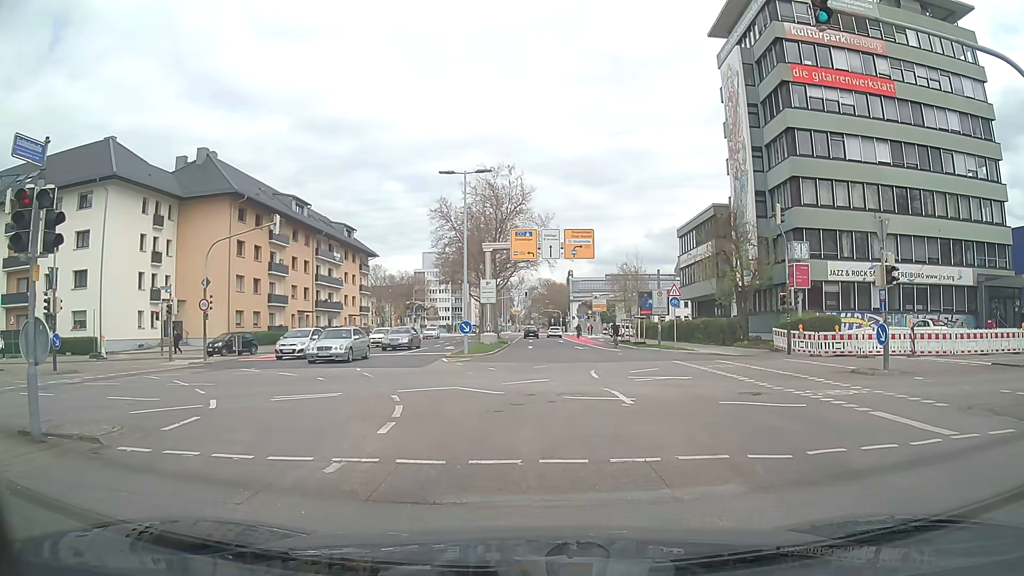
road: secondary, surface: asphalt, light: Day
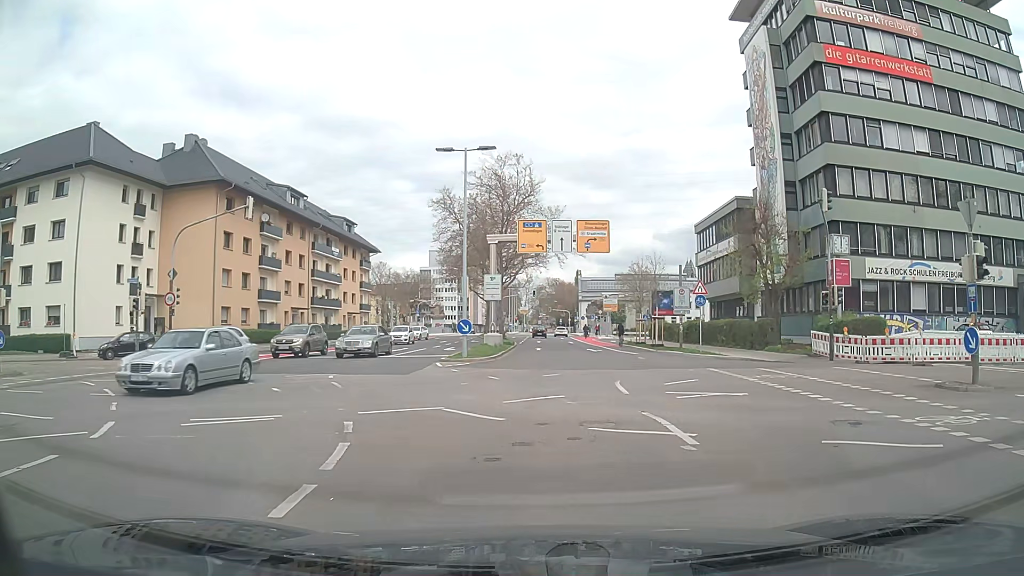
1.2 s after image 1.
(-0.1, +4.4) m; -3°
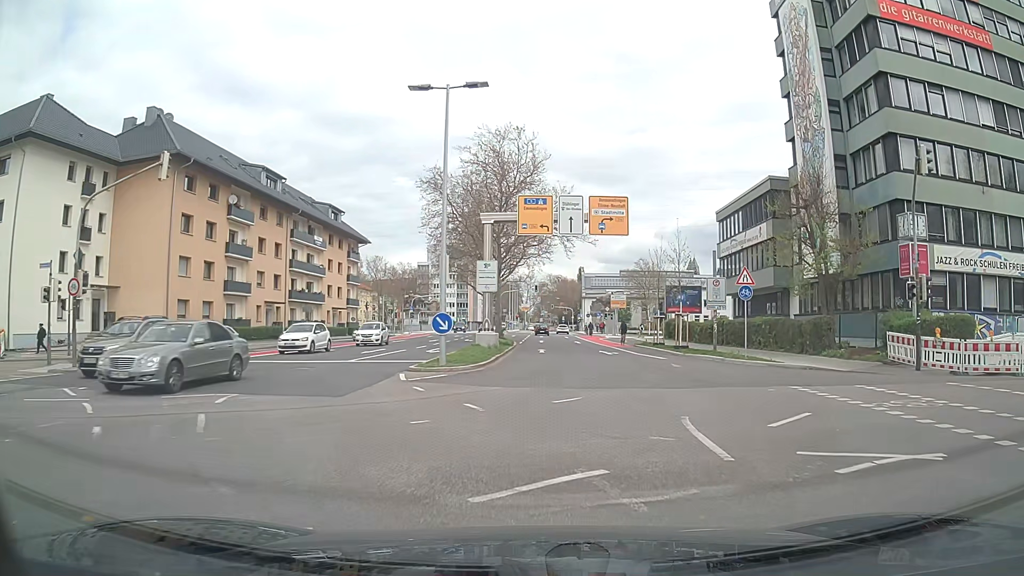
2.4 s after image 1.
(+0.1, +7.4) m; +1°
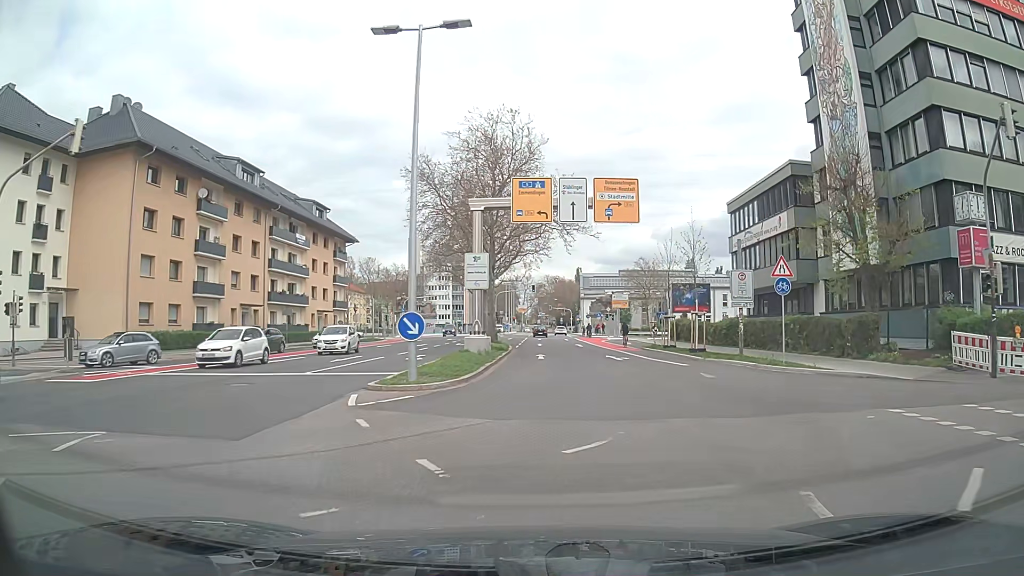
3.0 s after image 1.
(0.0, +4.6) m; +1°
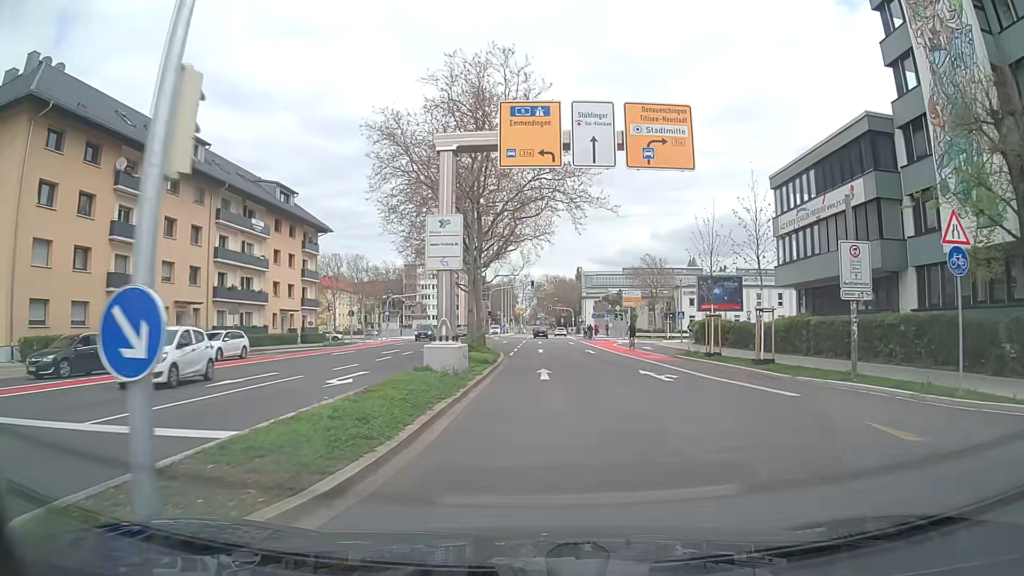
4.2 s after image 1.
(-0.1, +10.6) m; 0°
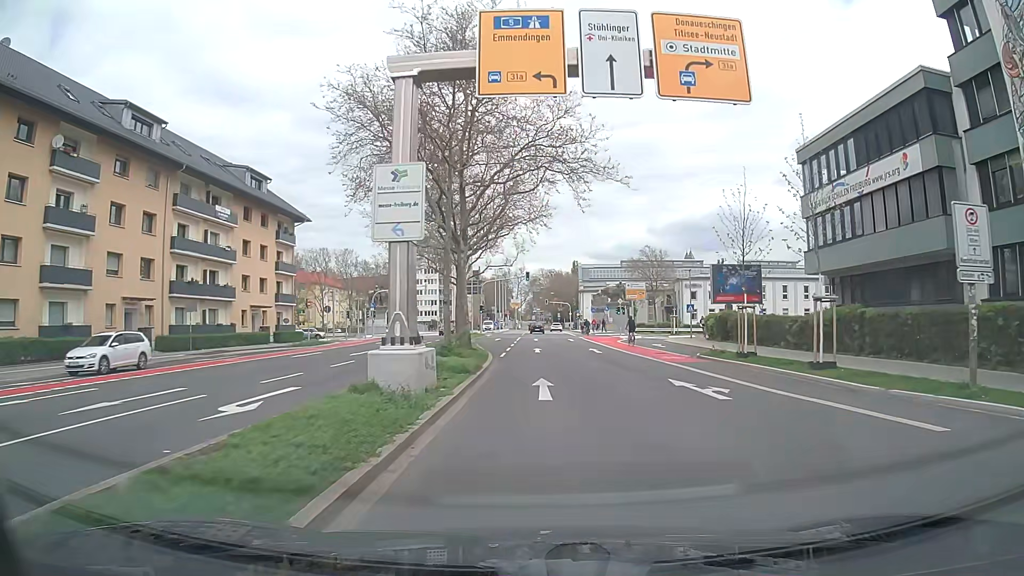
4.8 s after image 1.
(0.0, +5.8) m; 0°
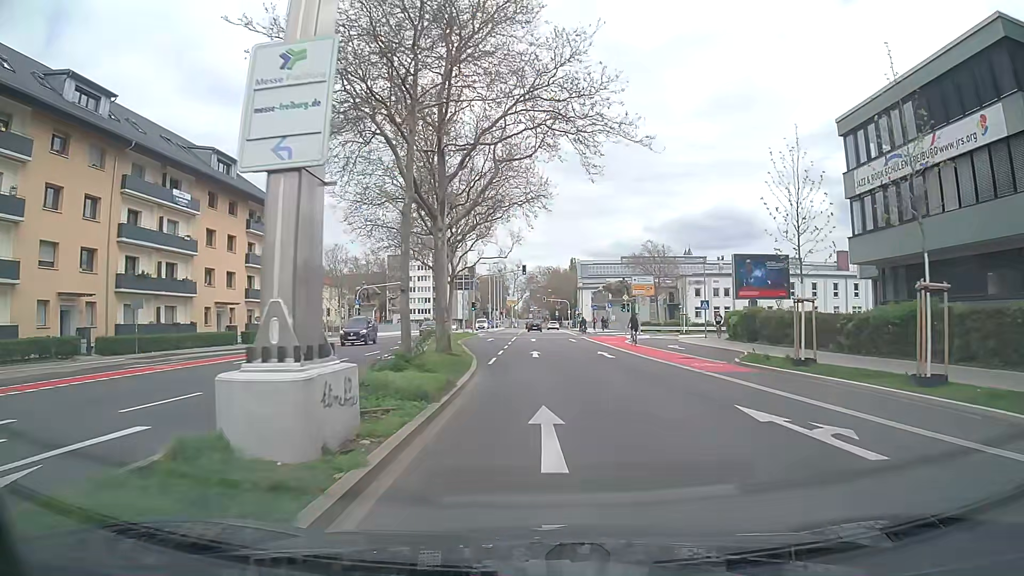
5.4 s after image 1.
(0.0, +6.1) m; +1°
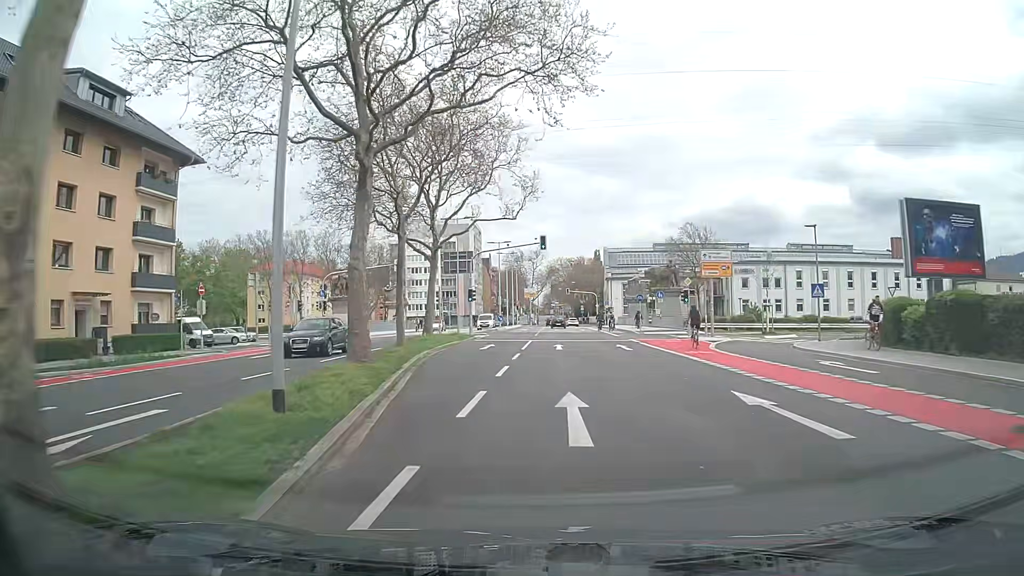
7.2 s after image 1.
(-0.1, +19.3) m; -2°
(0, +10) (-1, +20) (-2, +30) (-2, +40) (-1, +50) (-1, +60) (-1, +70) (0, +80) (0, +90) (0, +100) m
